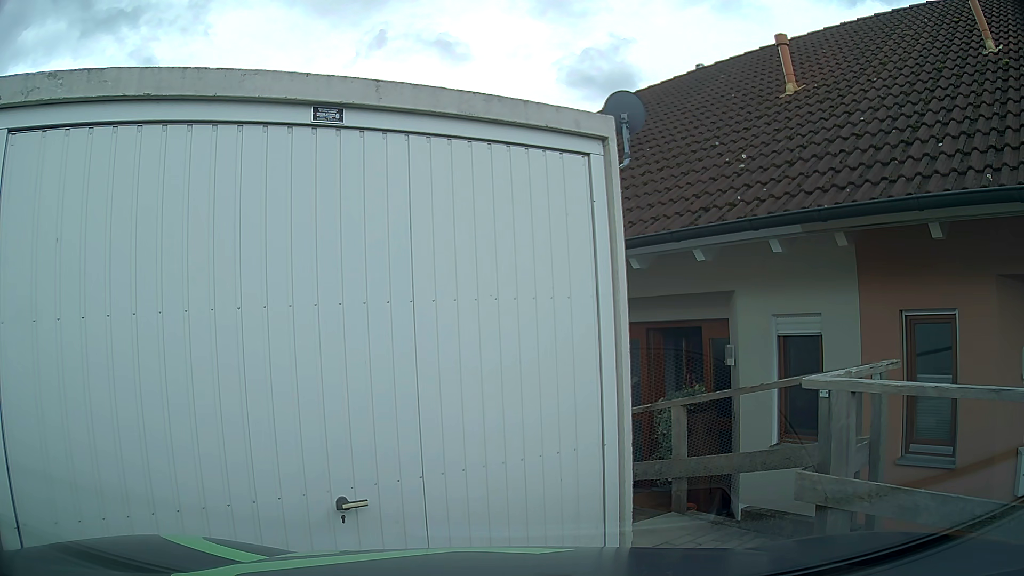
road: residential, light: Day
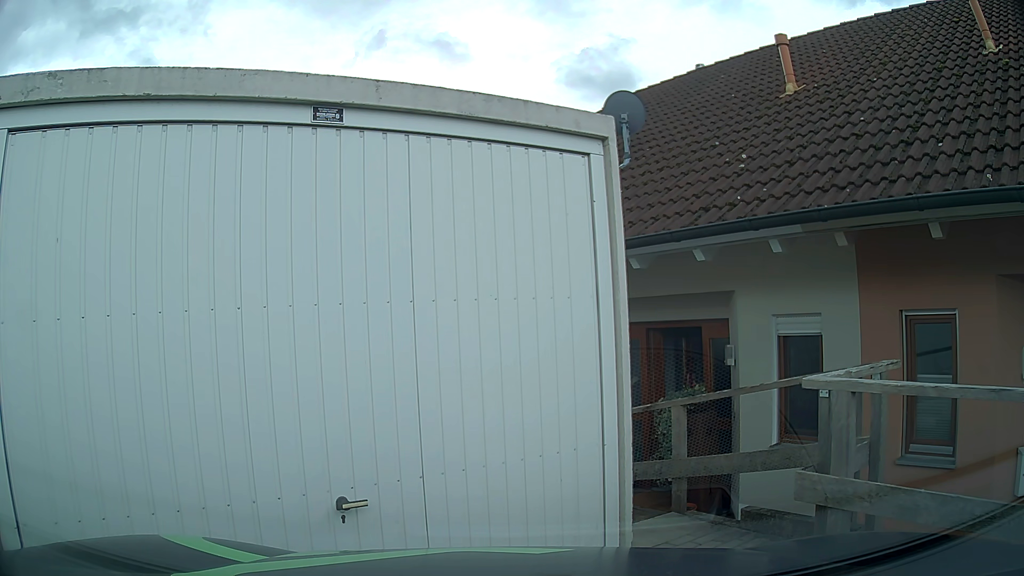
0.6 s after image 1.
(0.0, 0.0) m; 0°
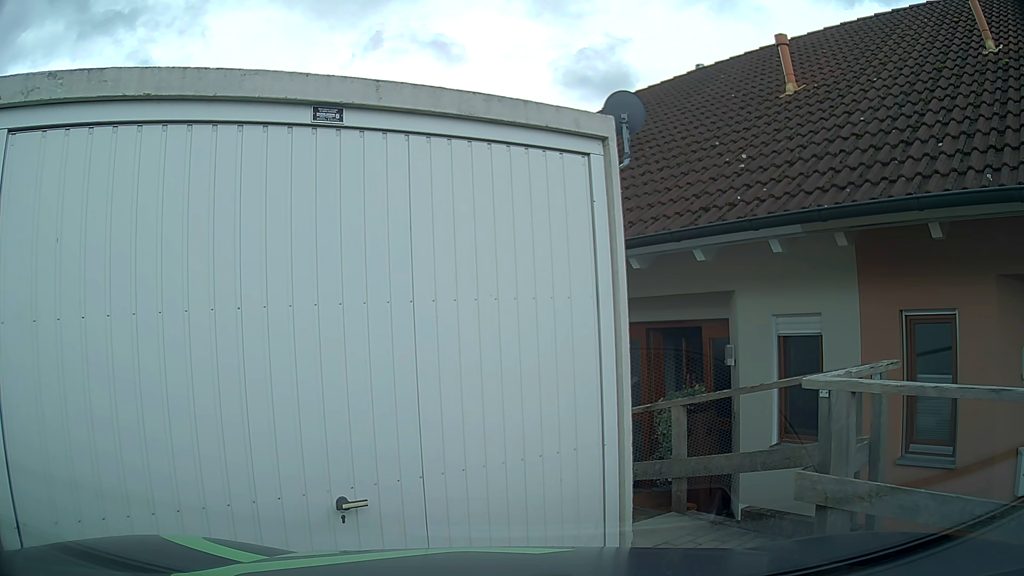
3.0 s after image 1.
(0.0, 0.0) m; 0°
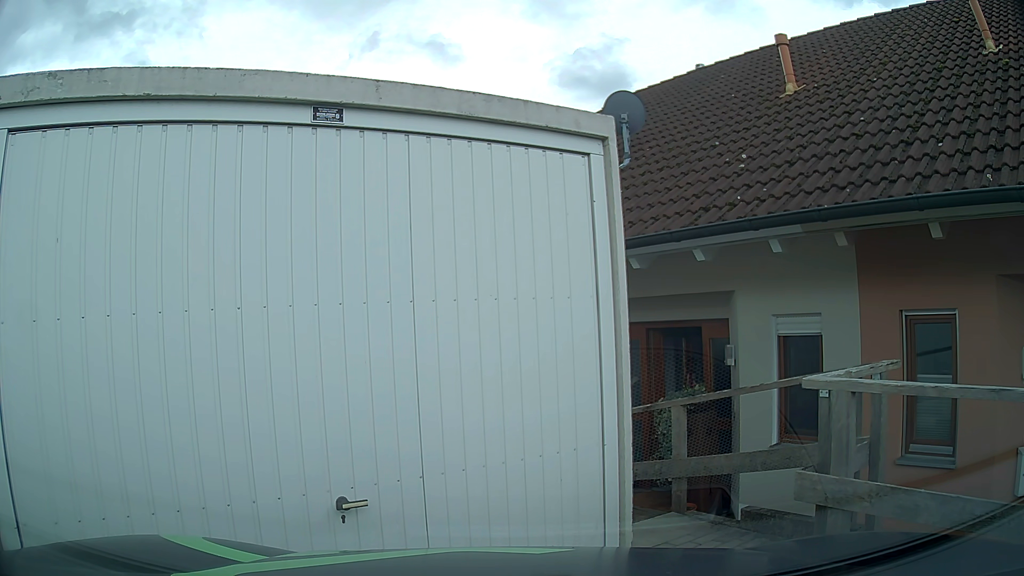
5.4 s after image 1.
(0.0, 0.0) m; 0°
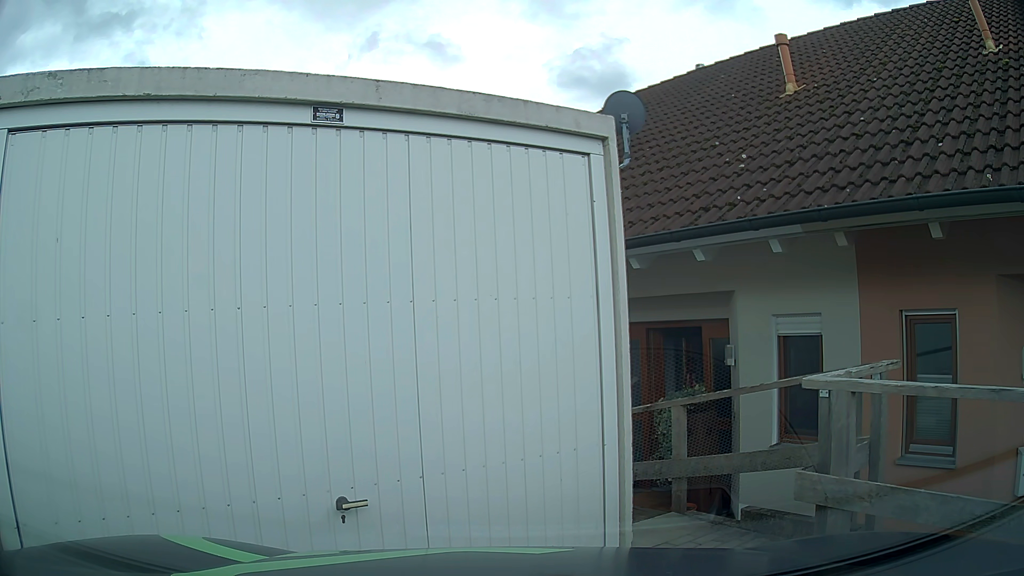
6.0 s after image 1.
(0.0, 0.0) m; 0°
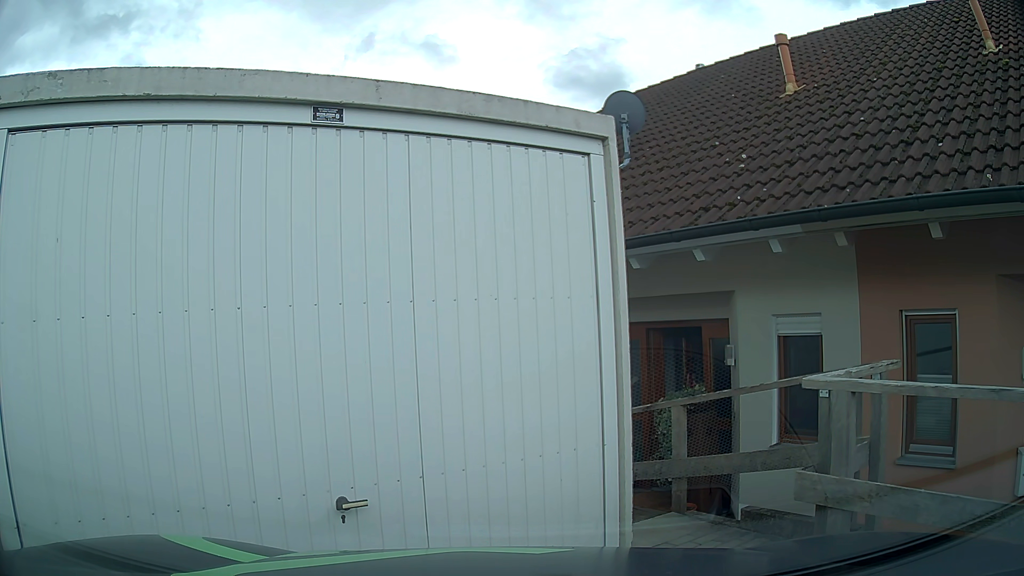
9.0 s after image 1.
(0.0, 0.0) m; 0°
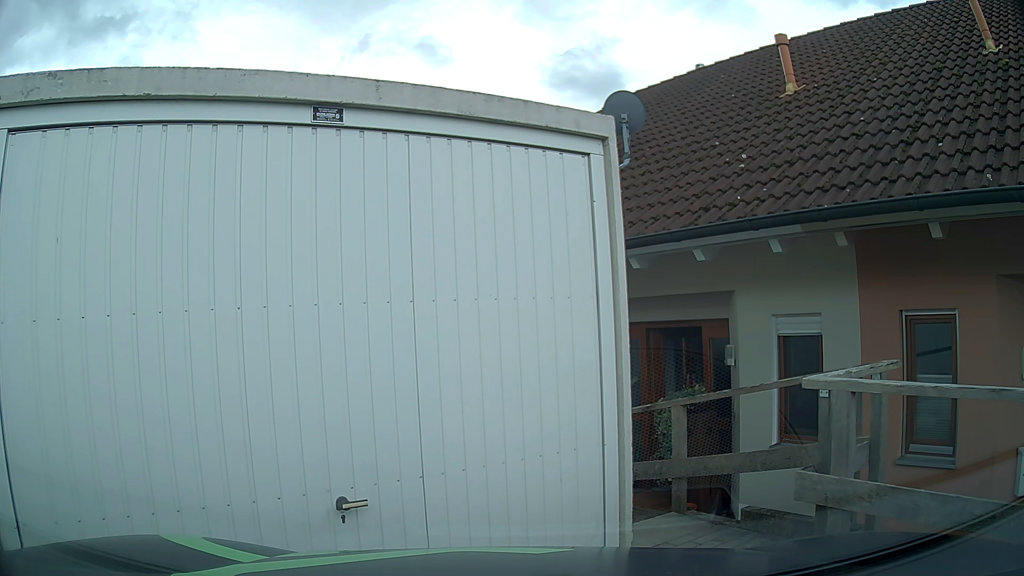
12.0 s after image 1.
(0.0, 0.0) m; 0°
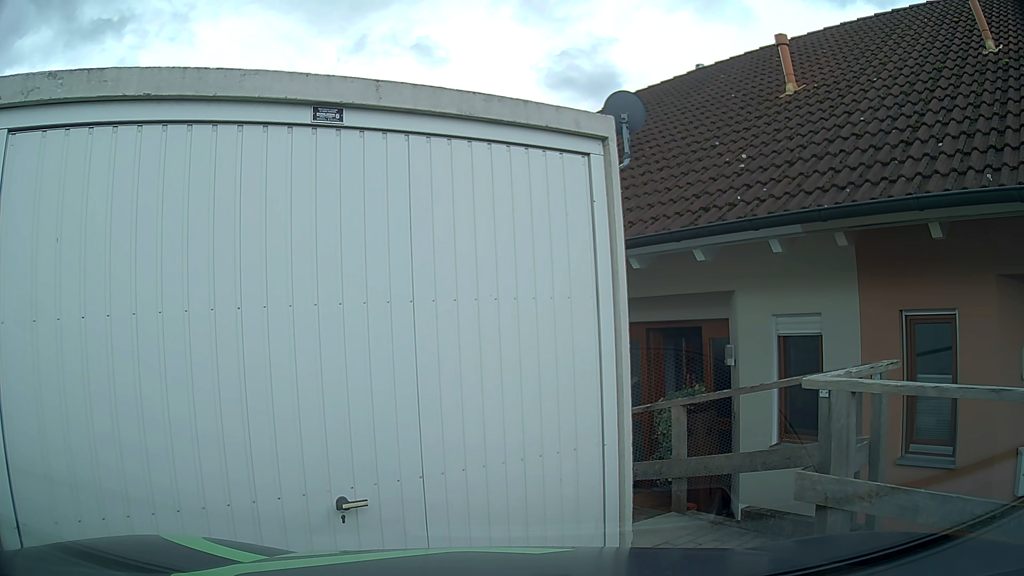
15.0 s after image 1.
(0.0, 0.0) m; 0°
